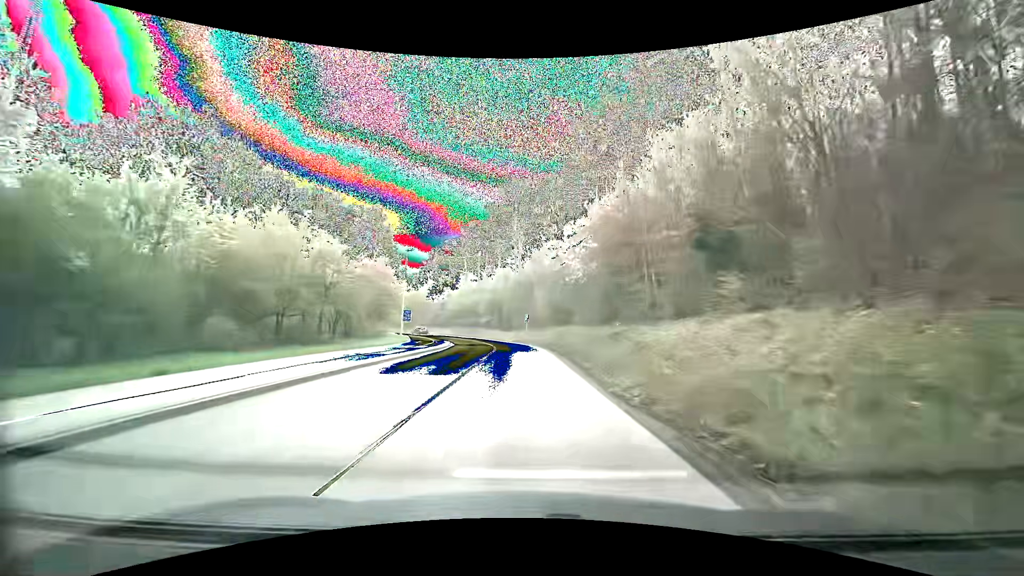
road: secondary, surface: asphalt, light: Day
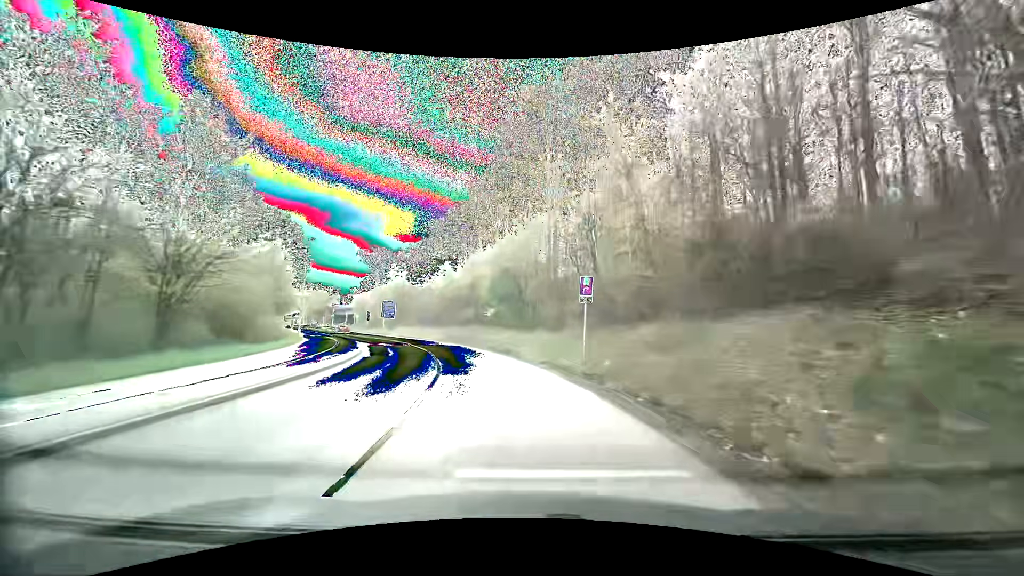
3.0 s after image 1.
(-0.7, +37.0) m; -4°
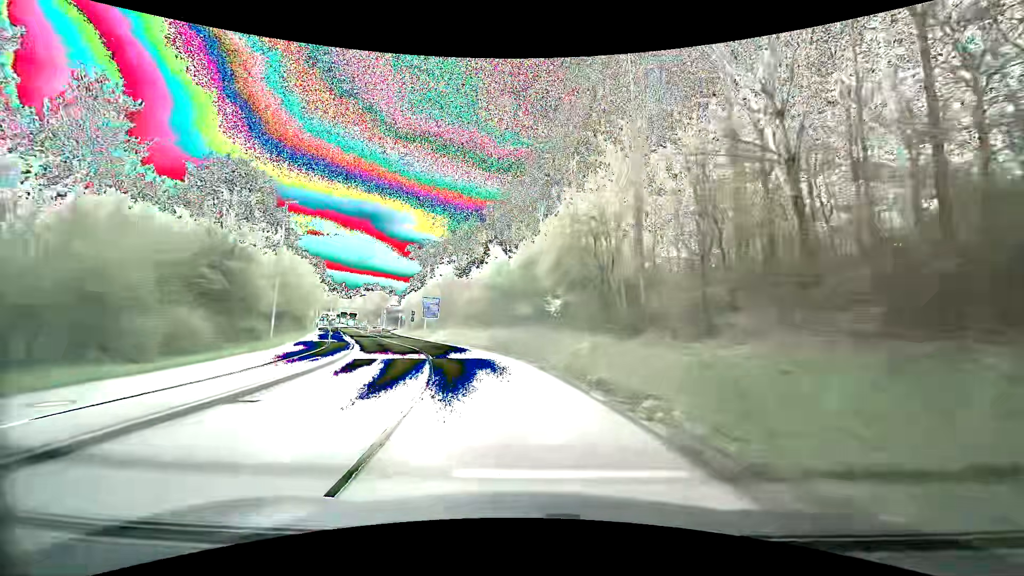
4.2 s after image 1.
(-0.9, +14.7) m; -8°
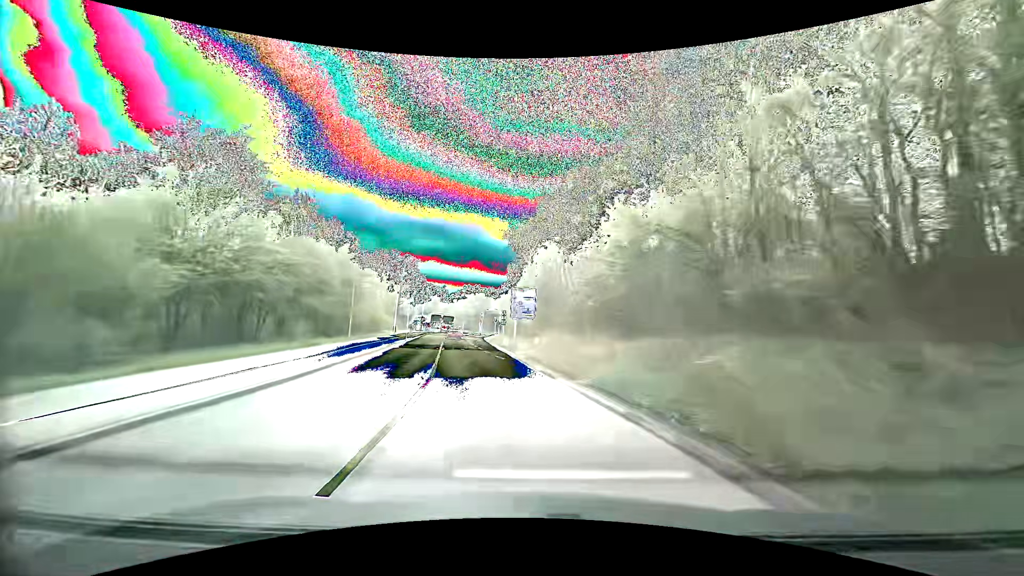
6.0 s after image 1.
(-2.1, +21.9) m; -12°
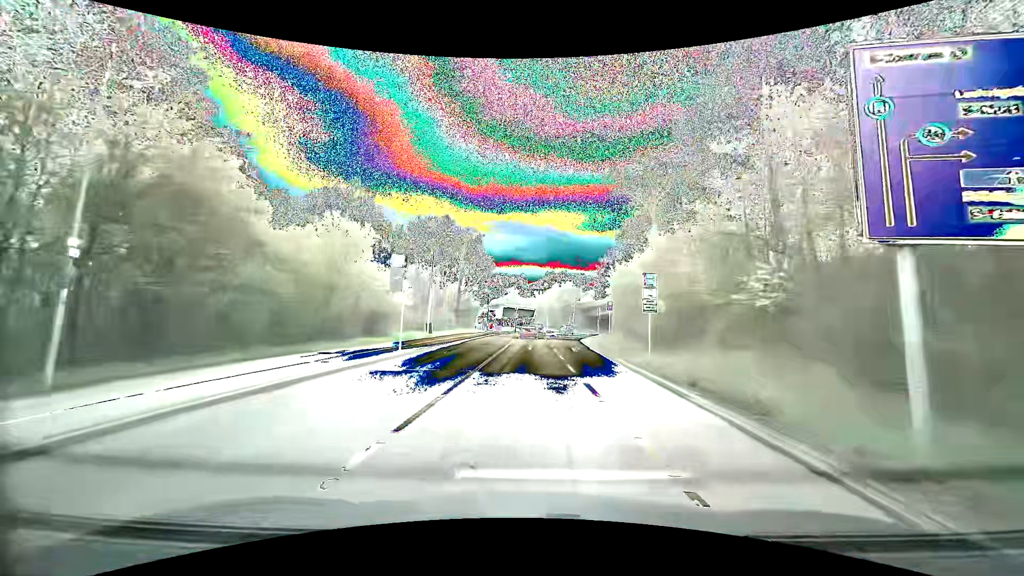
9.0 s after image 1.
(-4.0, +33.4) m; -11°
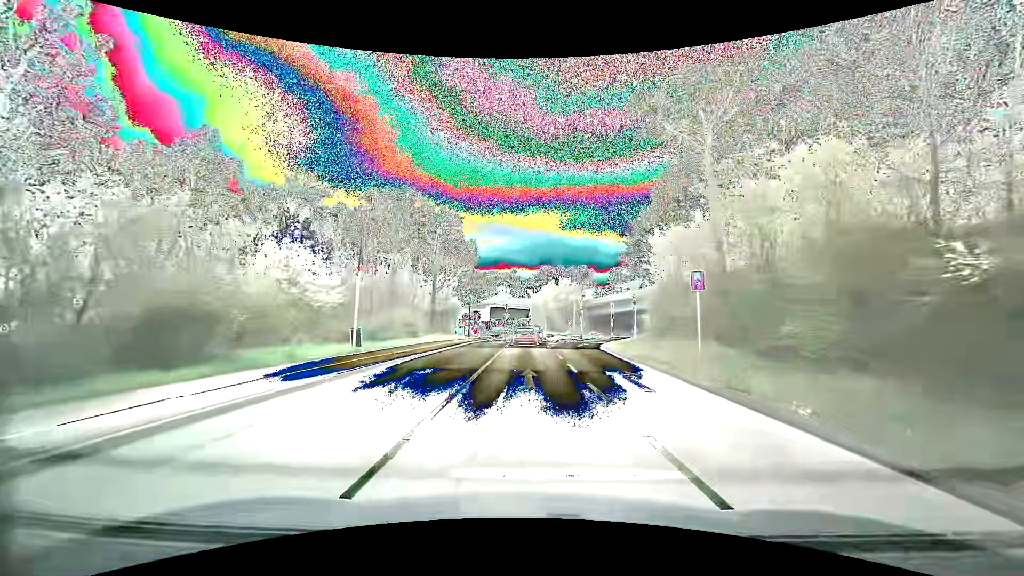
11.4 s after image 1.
(0.0, +17.7) m; +1°
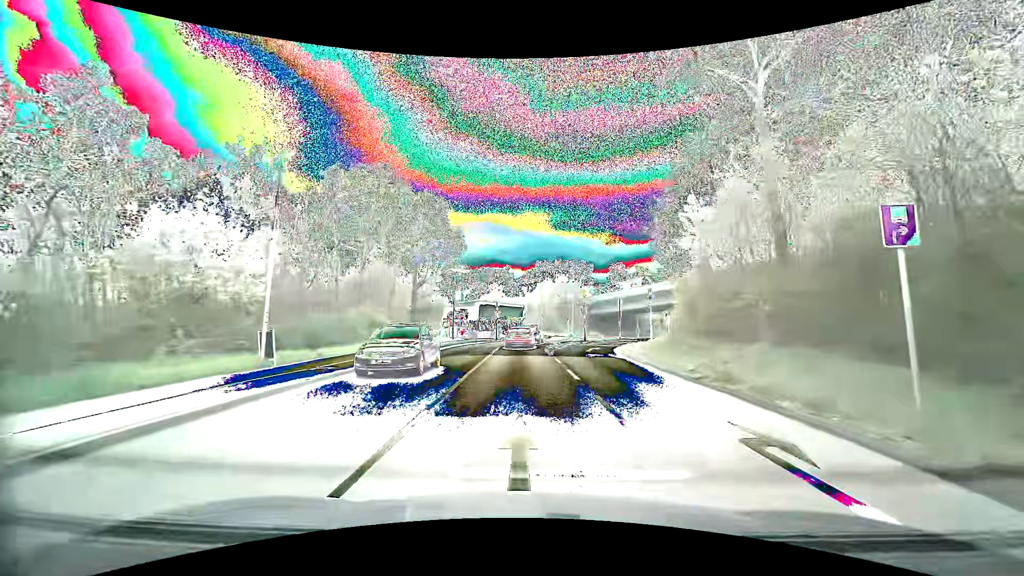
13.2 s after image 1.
(+0.1, +8.5) m; +2°
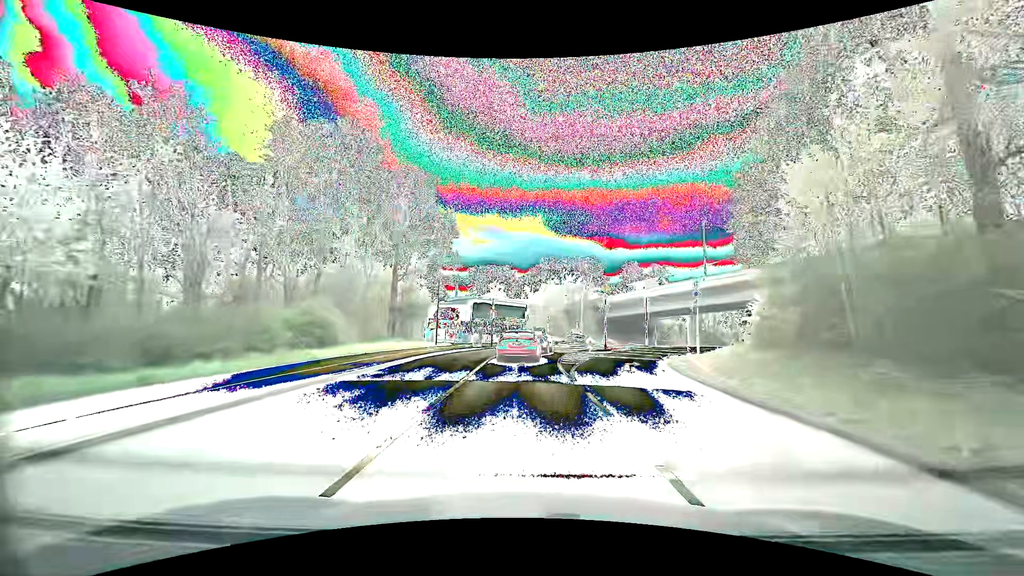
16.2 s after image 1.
(-0.2, +10.8) m; 0°
